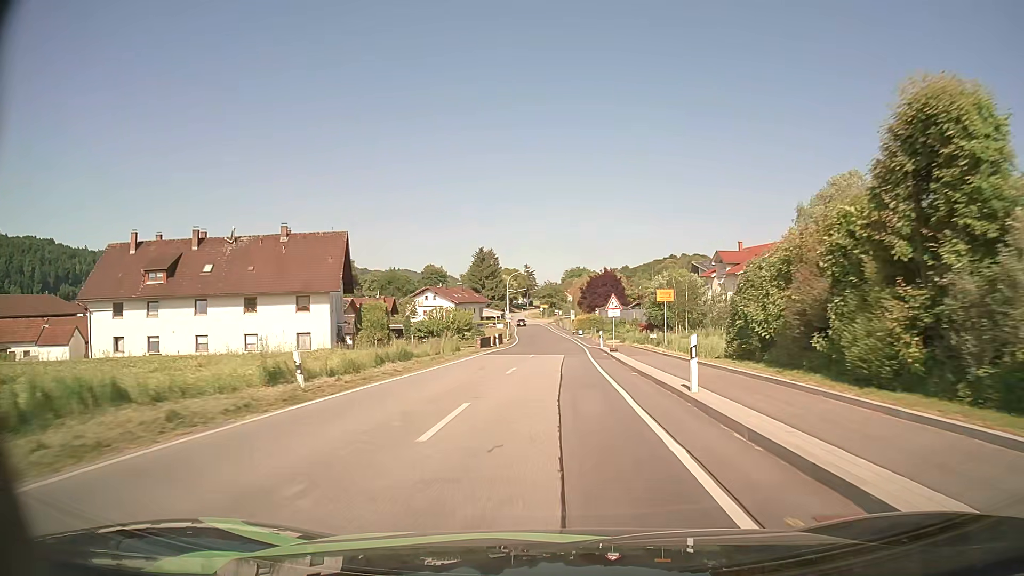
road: secondary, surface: asphalt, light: Day
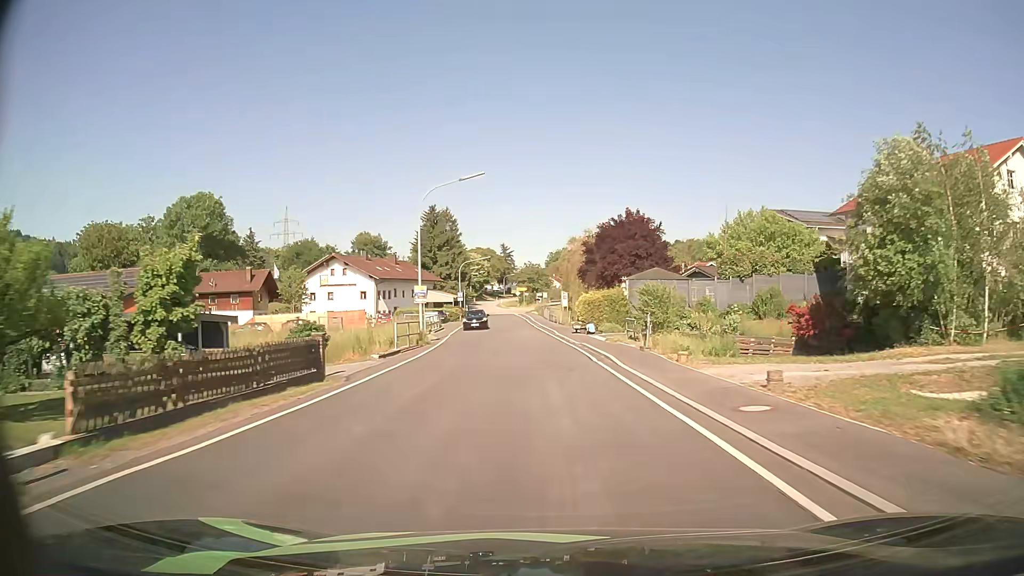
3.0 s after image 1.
(+0.6, +49.1) m; +2°
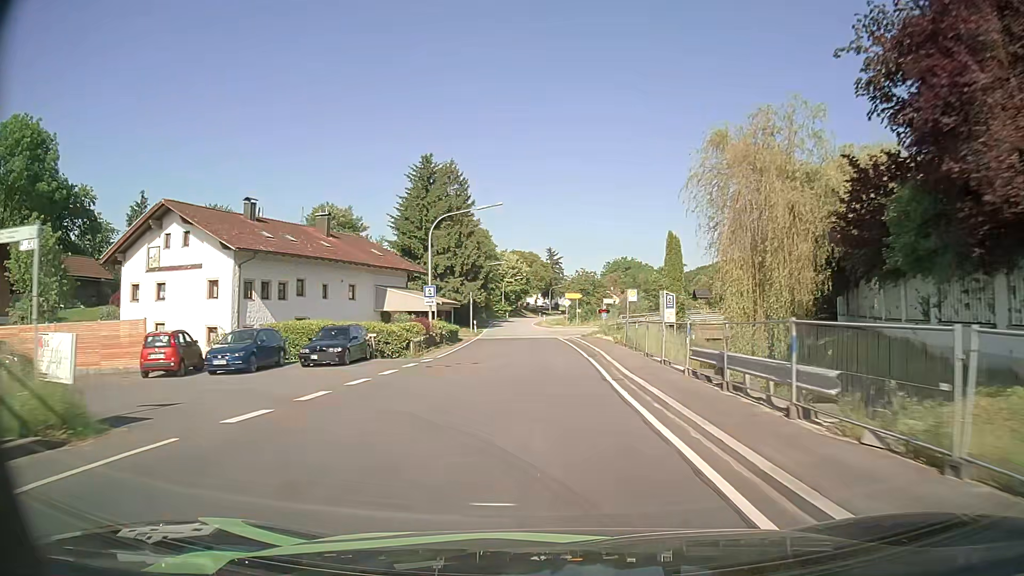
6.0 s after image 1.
(-2.1, +46.6) m; -4°
